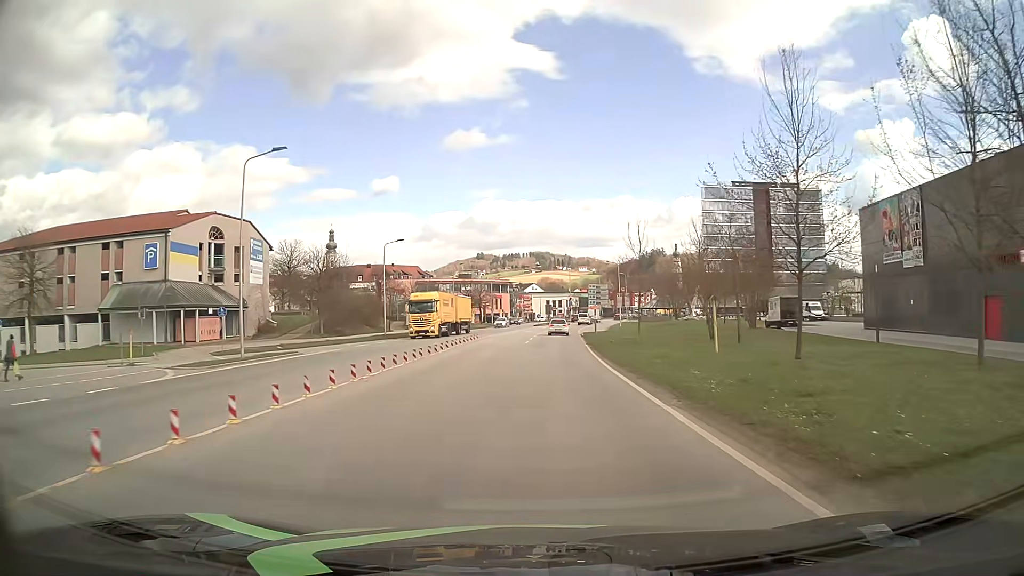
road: secondary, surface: asphalt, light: Day
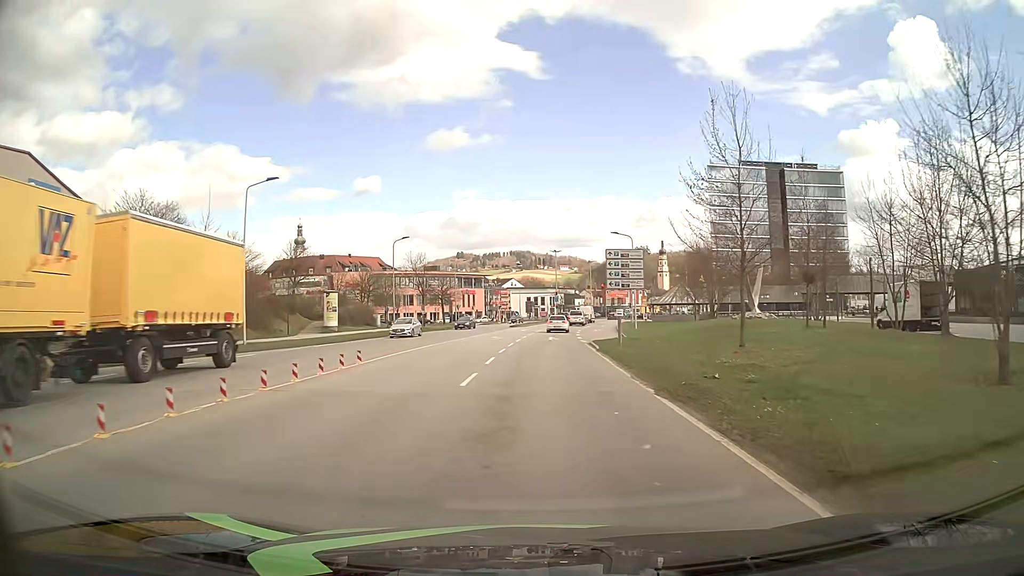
(+0.4, +28.0) m; +2°
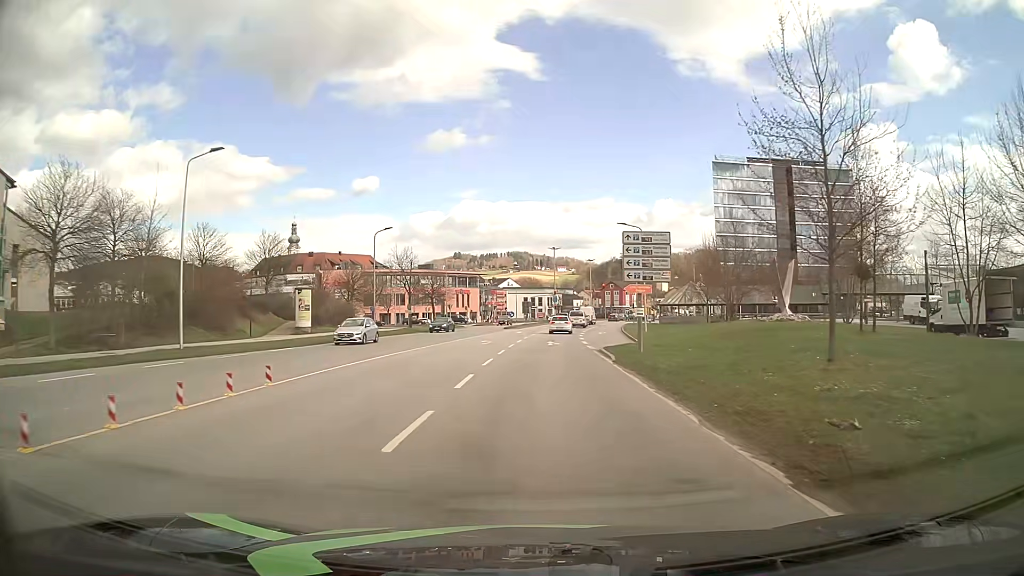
(0.0, +6.7) m; 0°
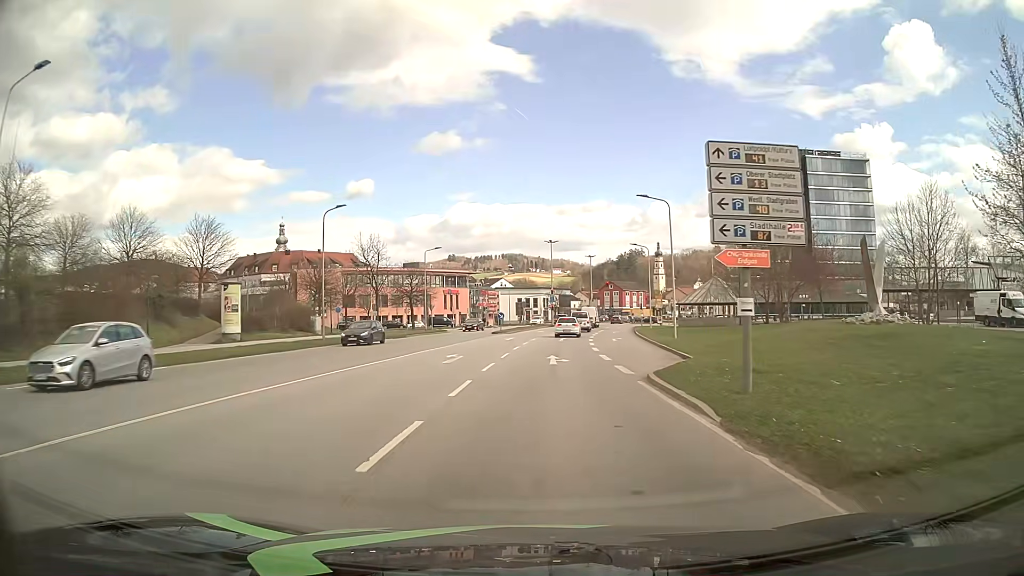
(0.0, +12.8) m; +1°
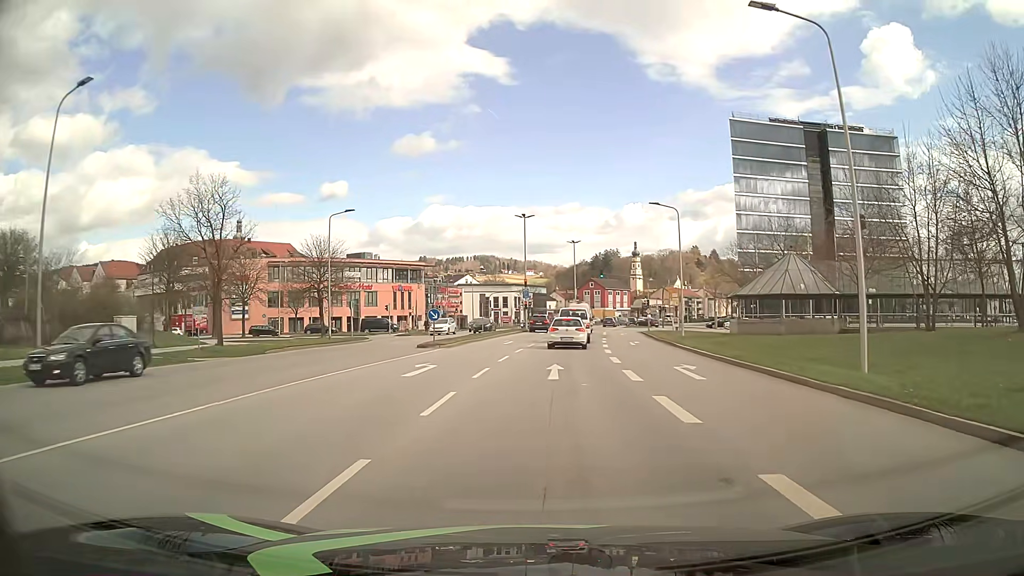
(+0.3, +25.9) m; +2°
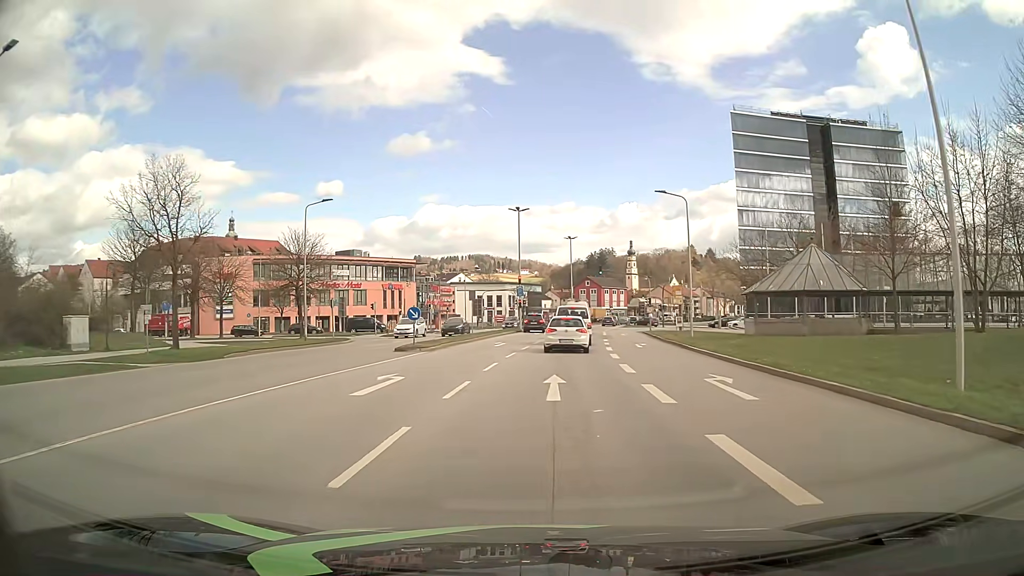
(0.0, +3.9) m; 0°
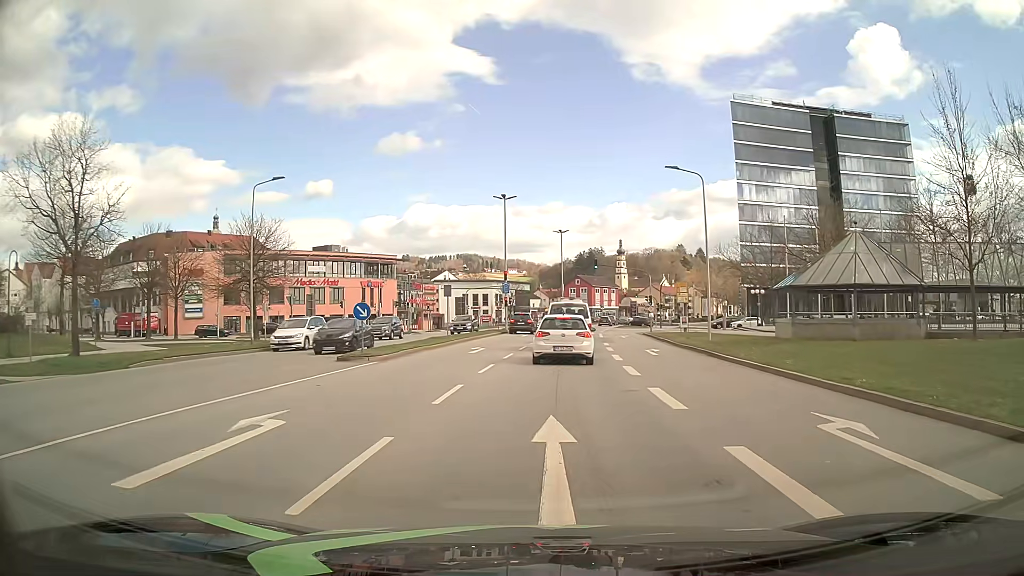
(+0.1, +6.6) m; +1°
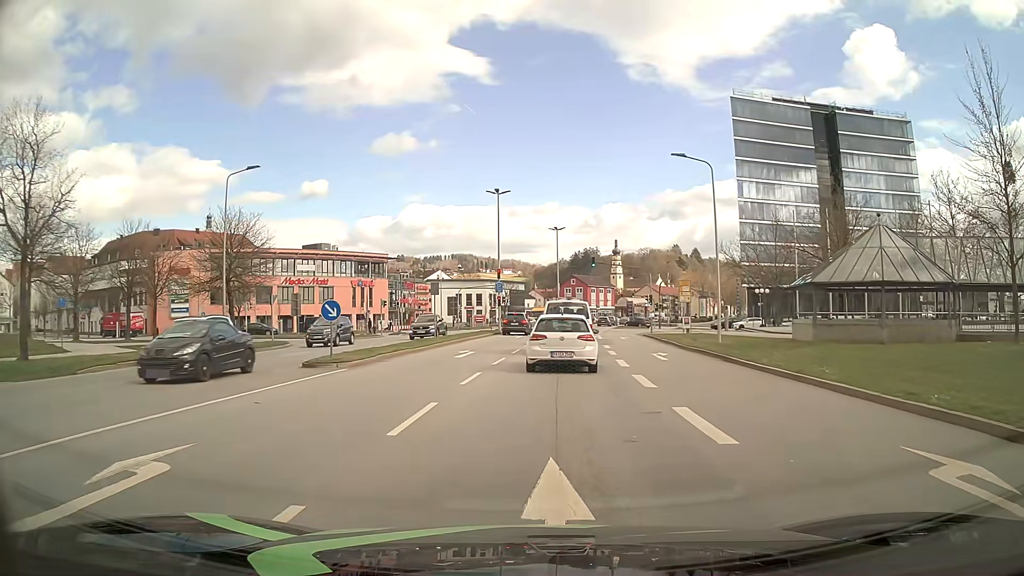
(0.0, +2.7) m; +1°
